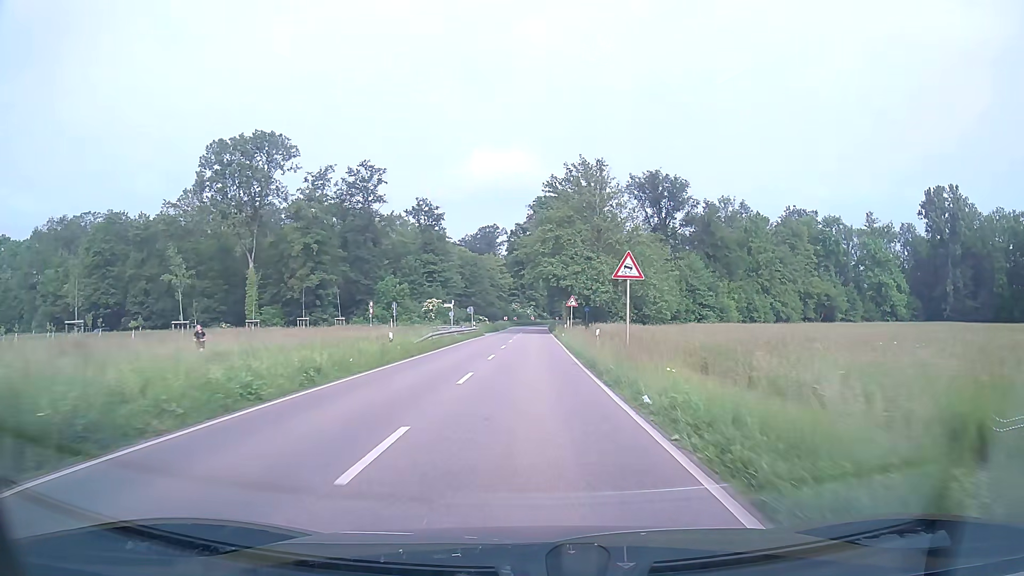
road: secondary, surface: asphalt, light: Day
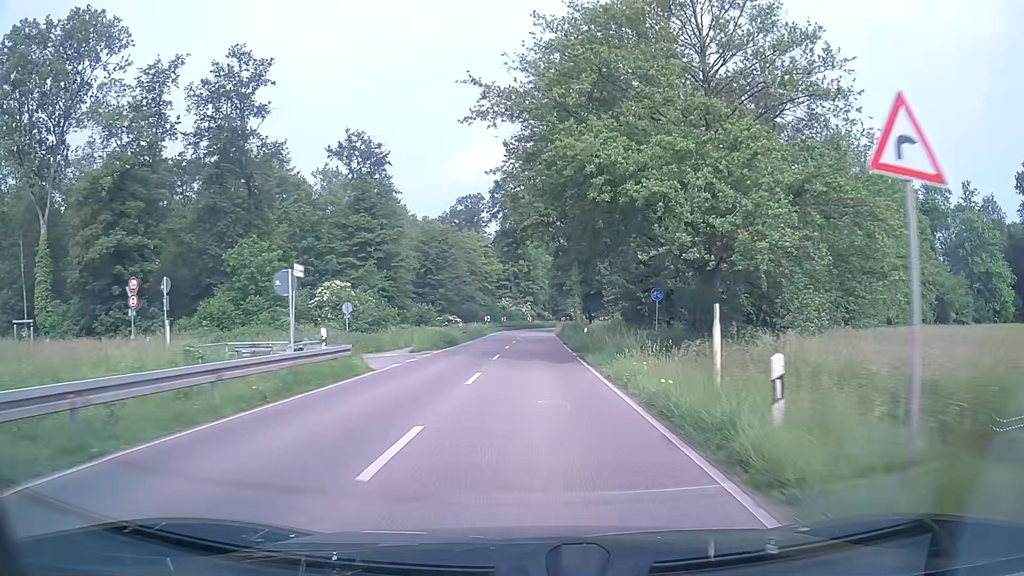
(+0.2, +45.1) m; 0°
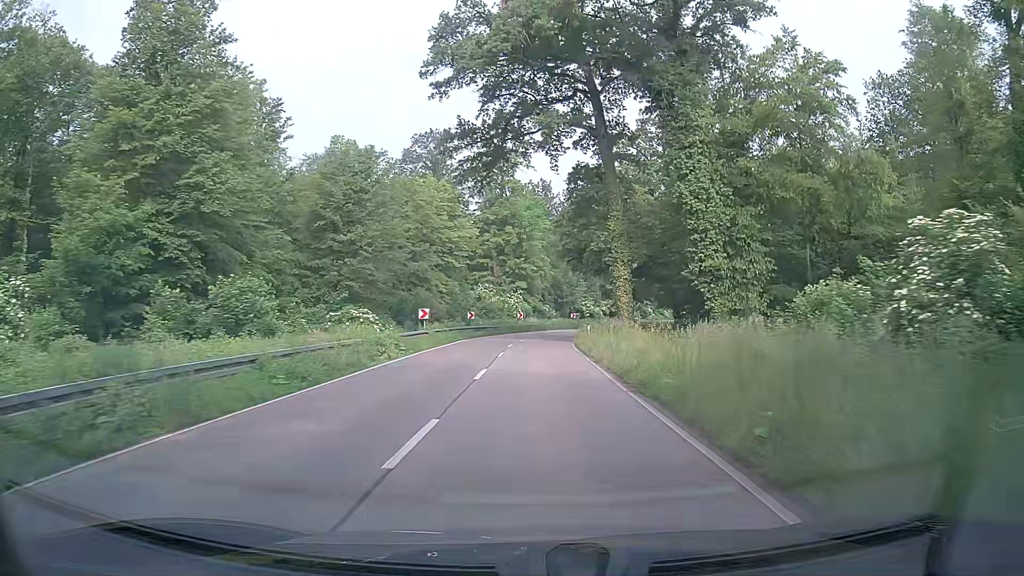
(+0.1, +44.9) m; 0°
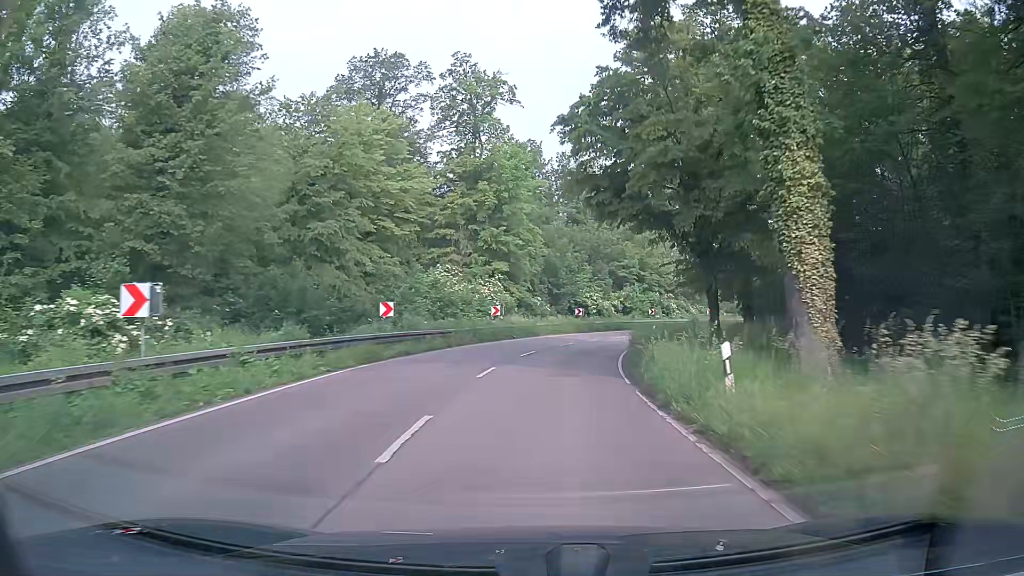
(+0.2, +27.0) m; +1°
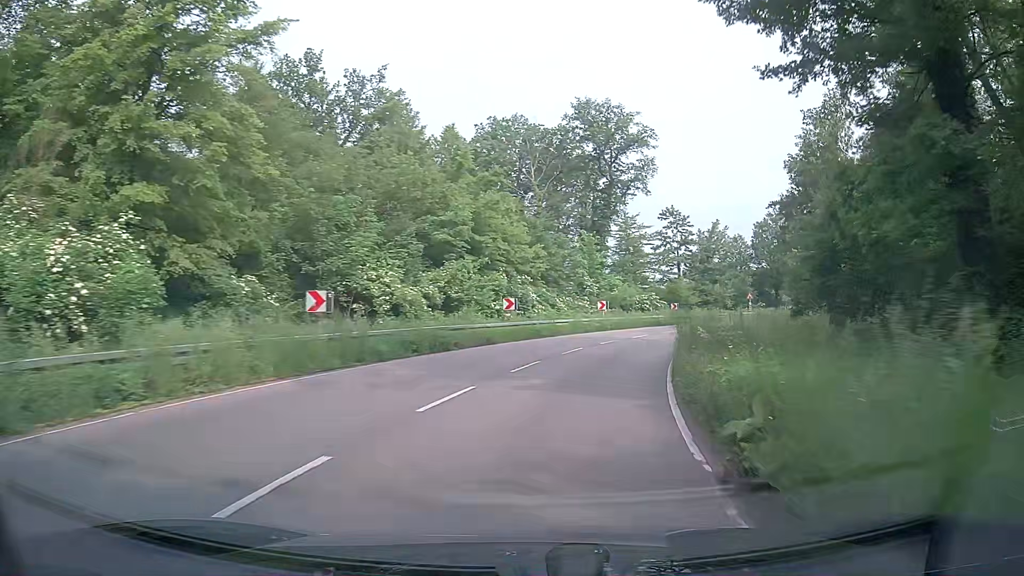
(+3.7, +35.5) m; +16°
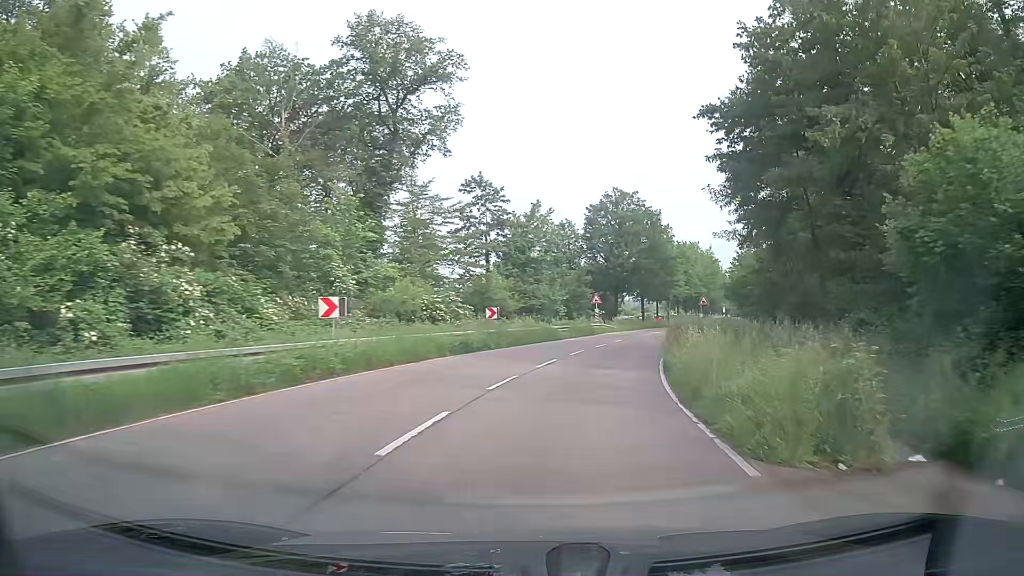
(+3.8, +26.3) m; +17°
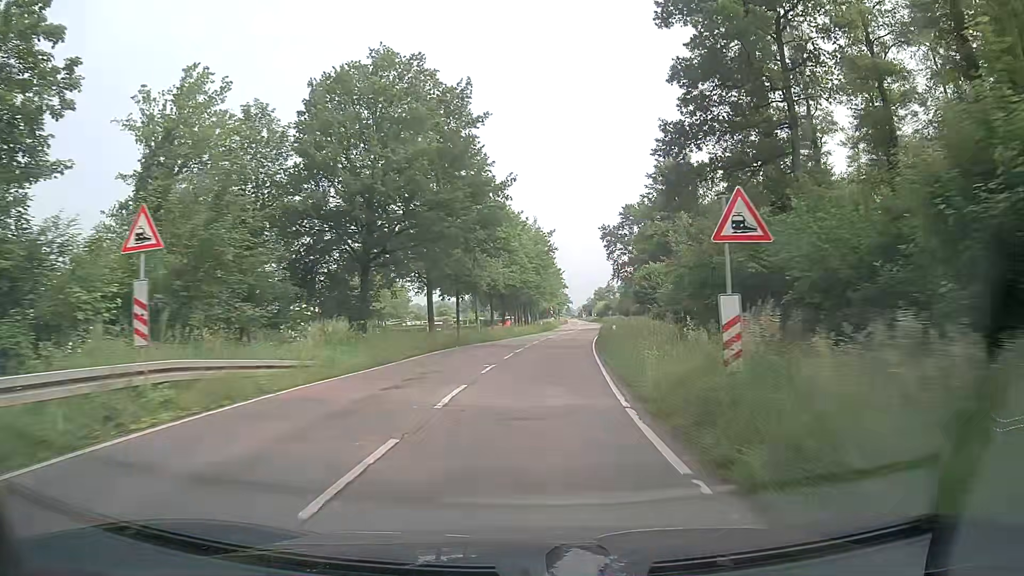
(+7.9, +44.0) m; +17°
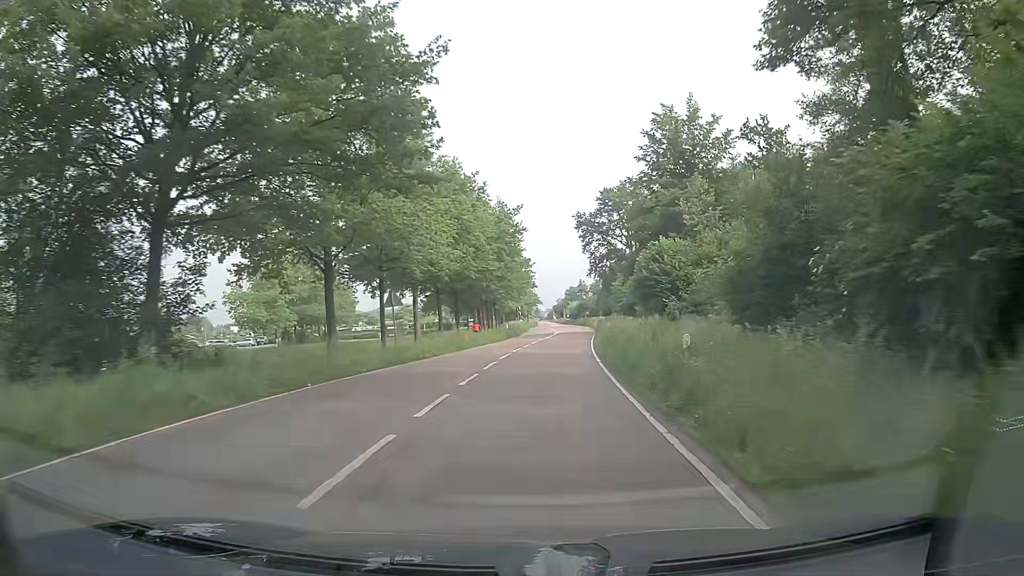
(+0.5, +18.3) m; +3°
(0, +10) (0, +20) (+1, +30) (+2, +40) (+3, +50) (+4, +60) (+5, +70) (+6, +80) (+6, +90) (+7, +100) m
